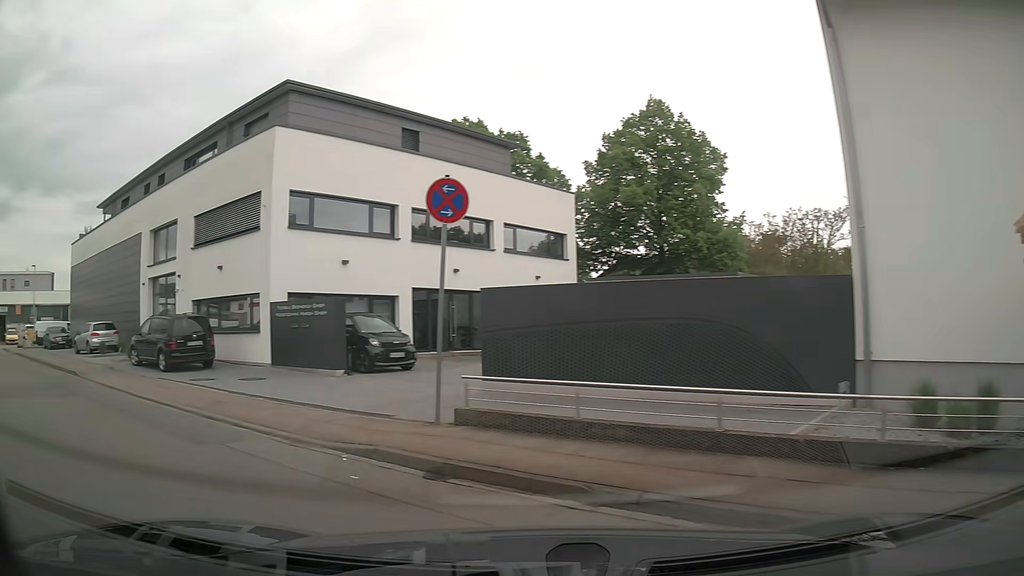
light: Day
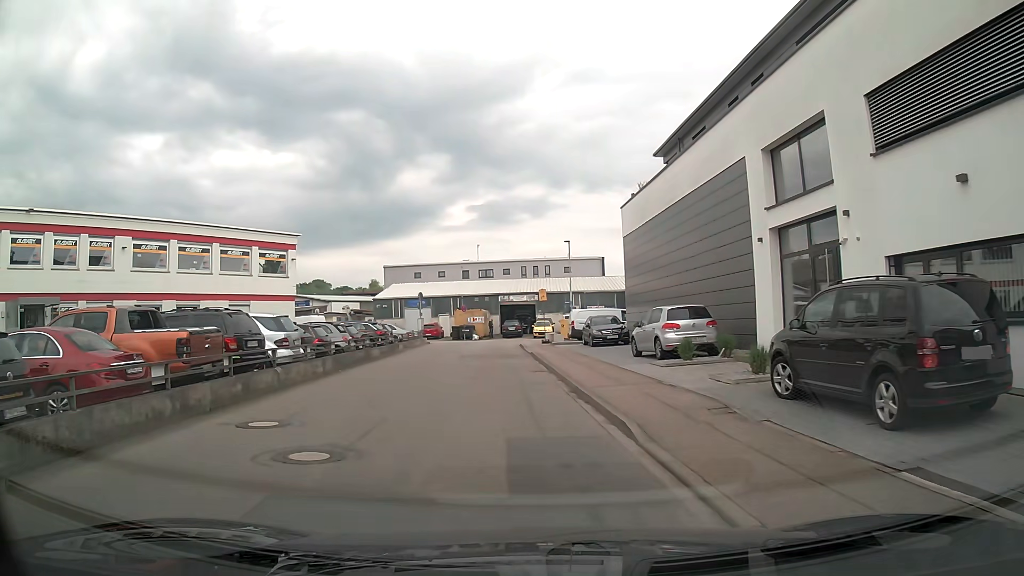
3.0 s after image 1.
(-6.7, +11.4) m; -46°
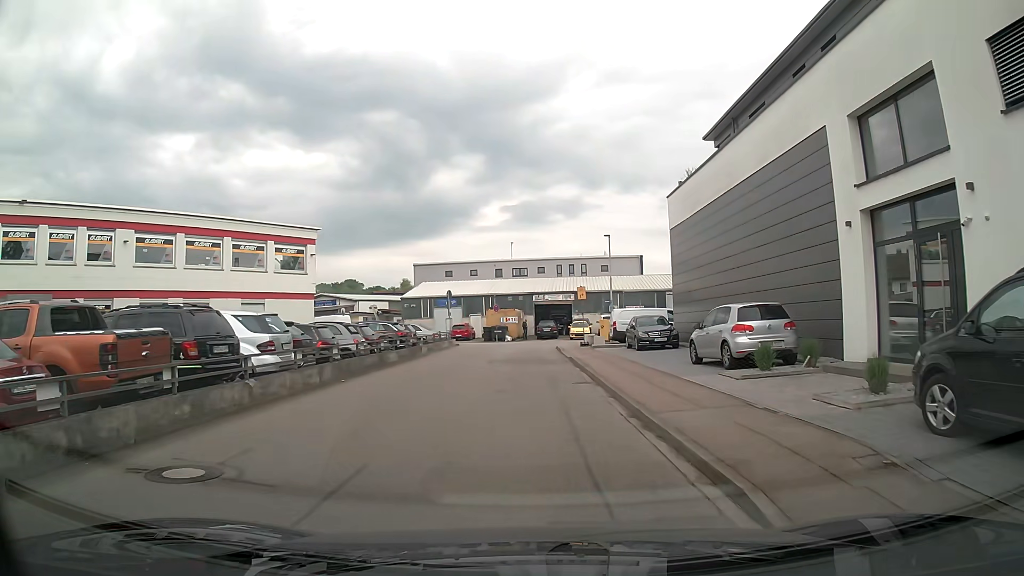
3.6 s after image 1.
(-0.1, +3.3) m; -4°
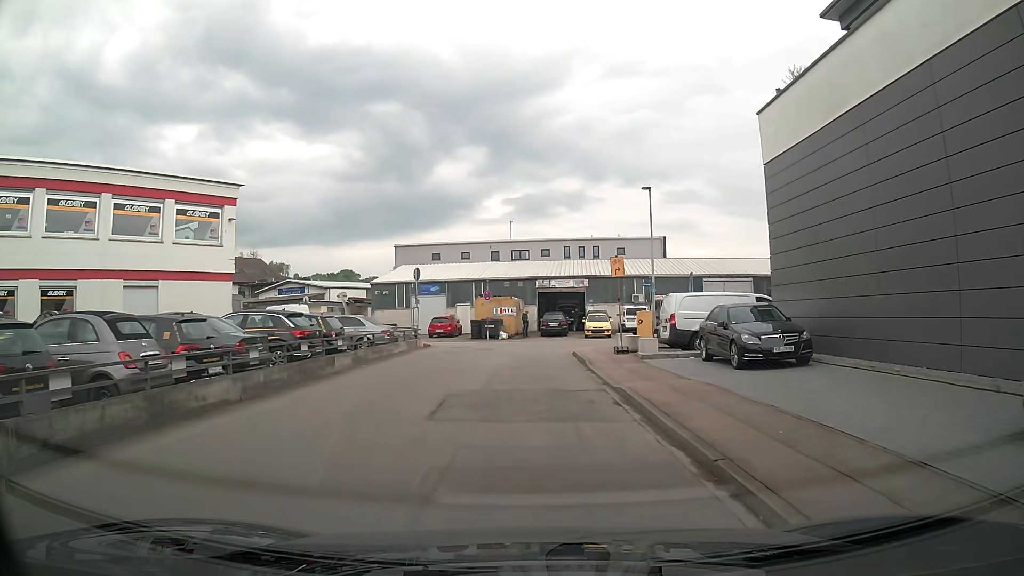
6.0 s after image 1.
(+0.2, +13.3) m; +1°
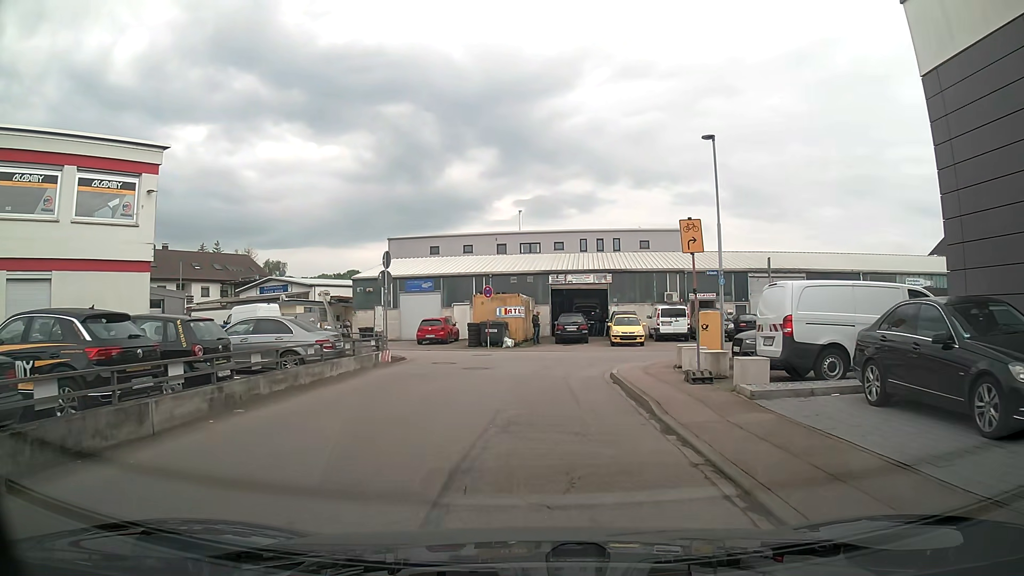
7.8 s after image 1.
(0.0, +8.5) m; 0°
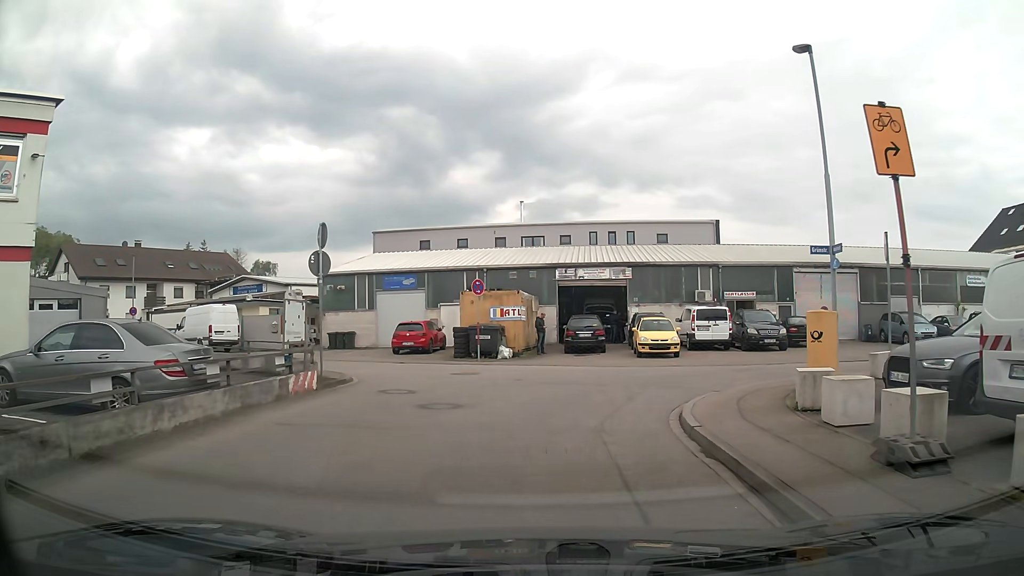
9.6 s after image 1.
(0.0, +7.3) m; -1°
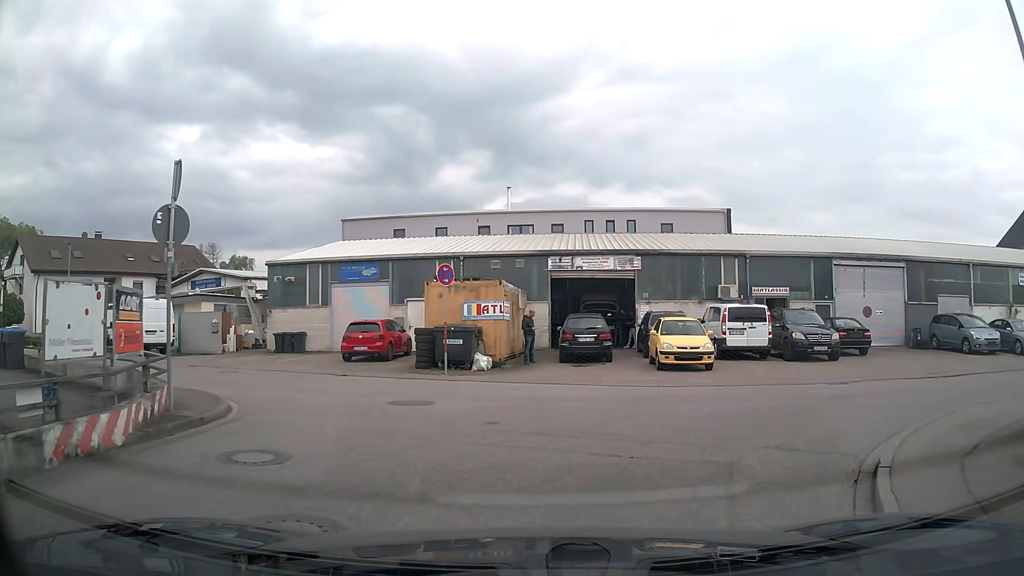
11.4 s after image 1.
(+0.1, +6.3) m; +3°
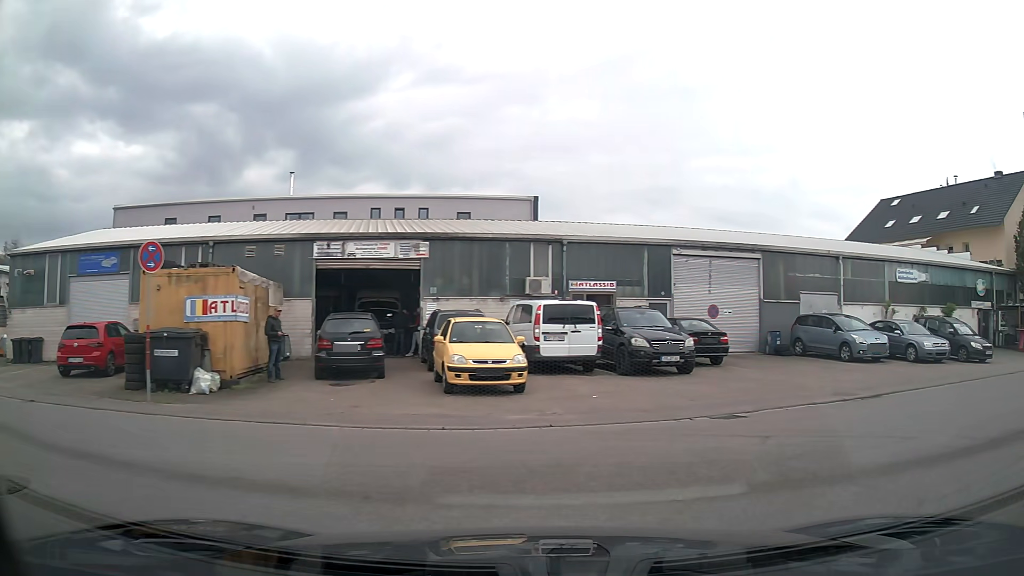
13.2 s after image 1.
(+0.5, +5.9) m; +17°
